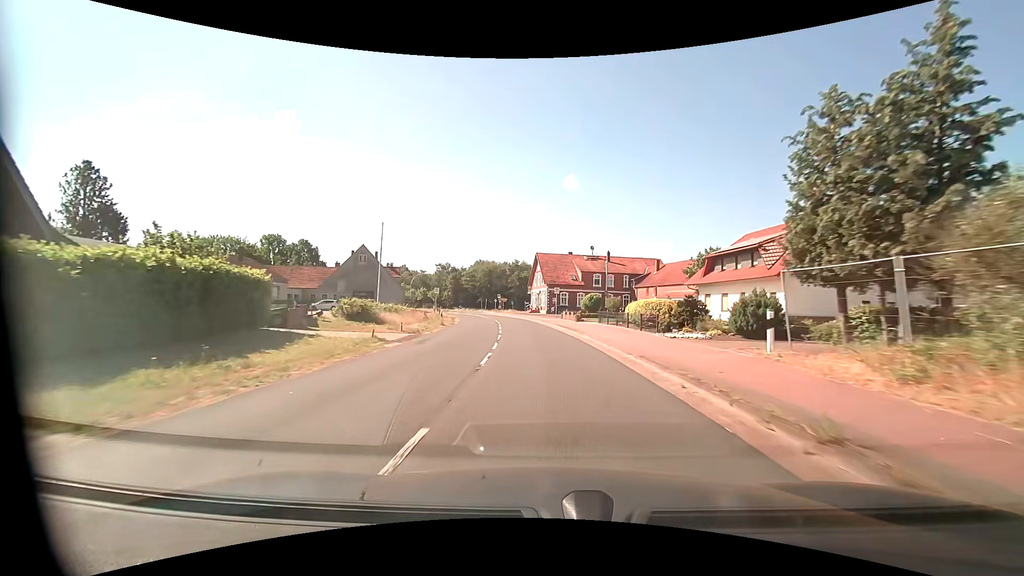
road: secondary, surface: asphalt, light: Day
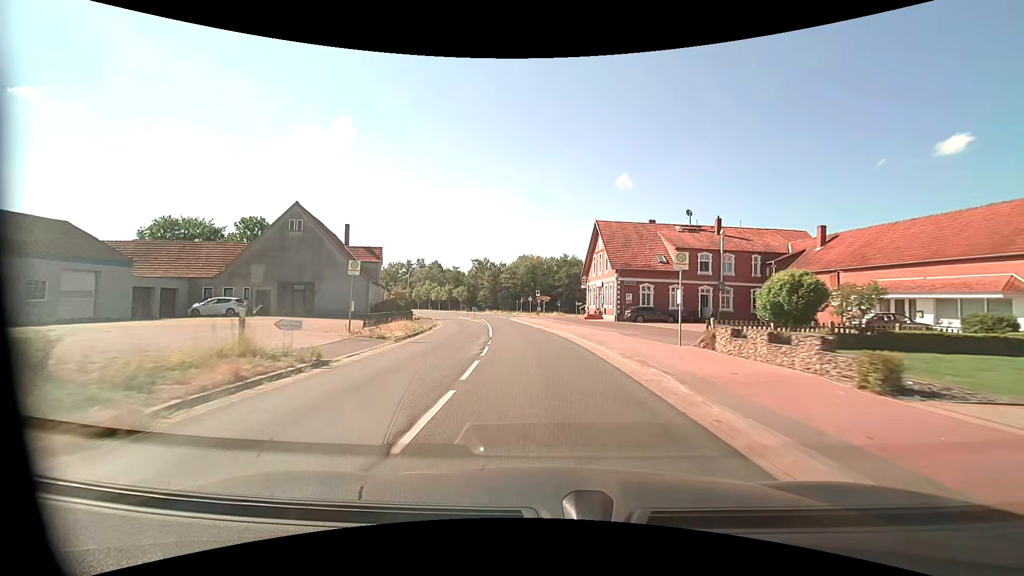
(-1.5, +33.9) m; -5°
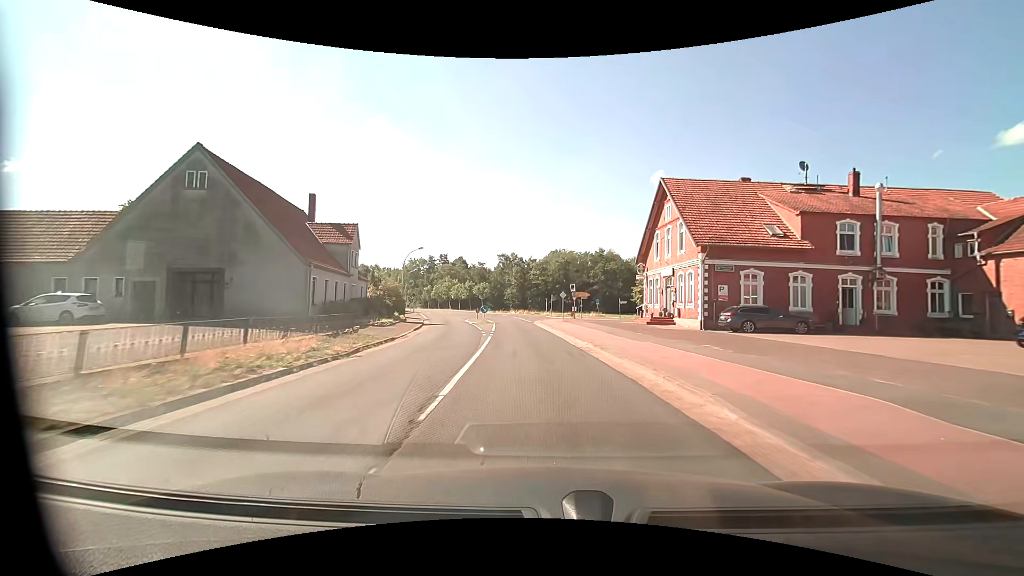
(-0.5, +17.0) m; -4°
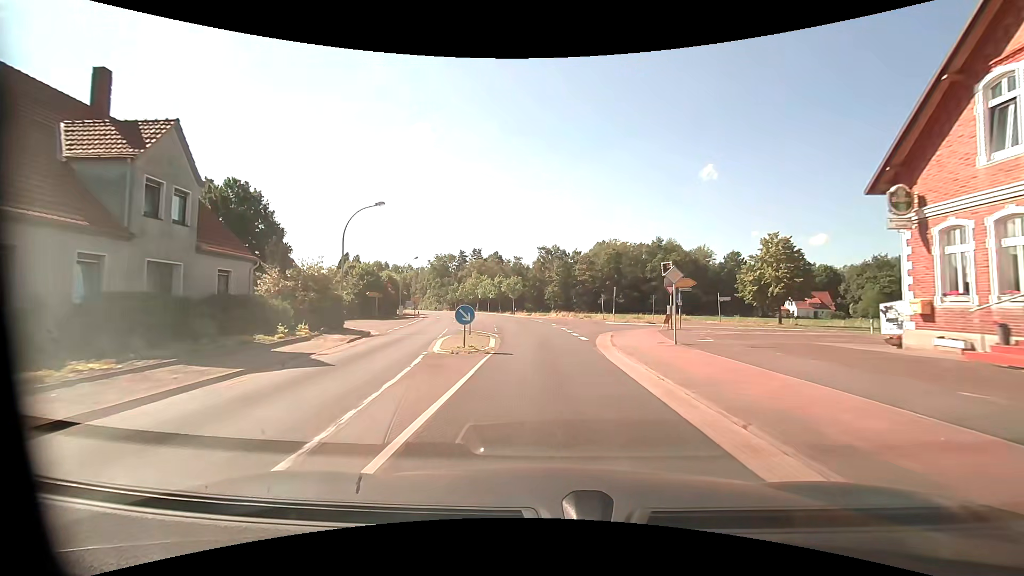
(-1.1, +25.6) m; -5°
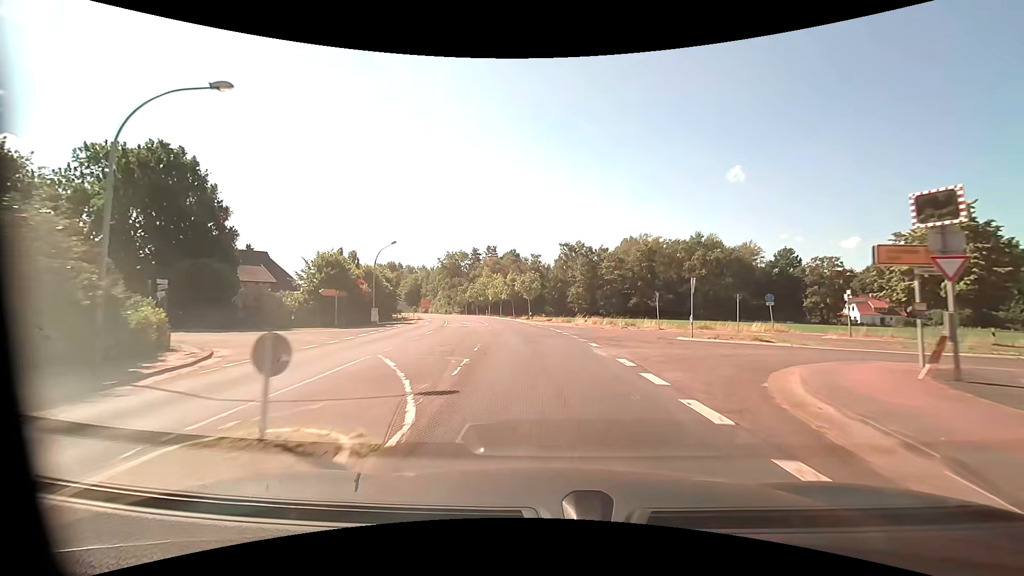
(-0.3, +17.1) m; -2°
(0, +10) (-1, +20) (-1, +30) (-2, +40) (-4, +50) (-6, +60) (-8, +69) (-11, +79) (-13, +89) (-16, +98) m
